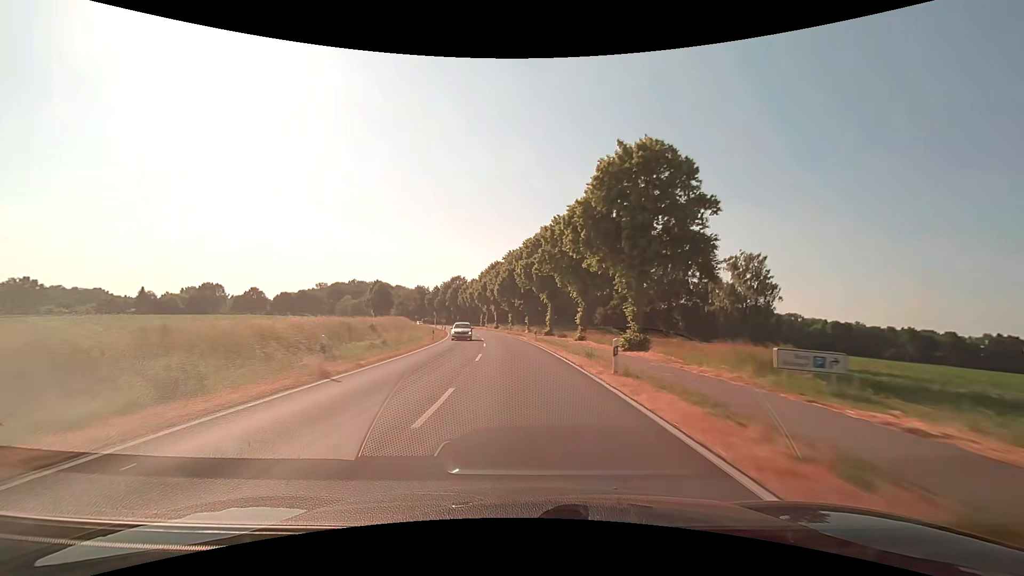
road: secondary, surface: asphalt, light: Day
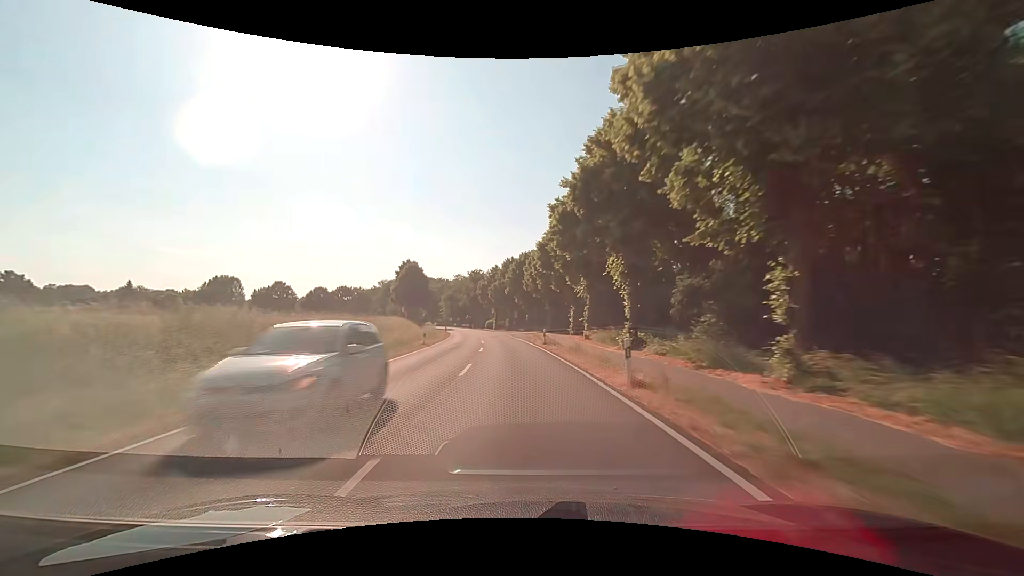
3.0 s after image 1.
(-6.9, +77.4) m; -10°
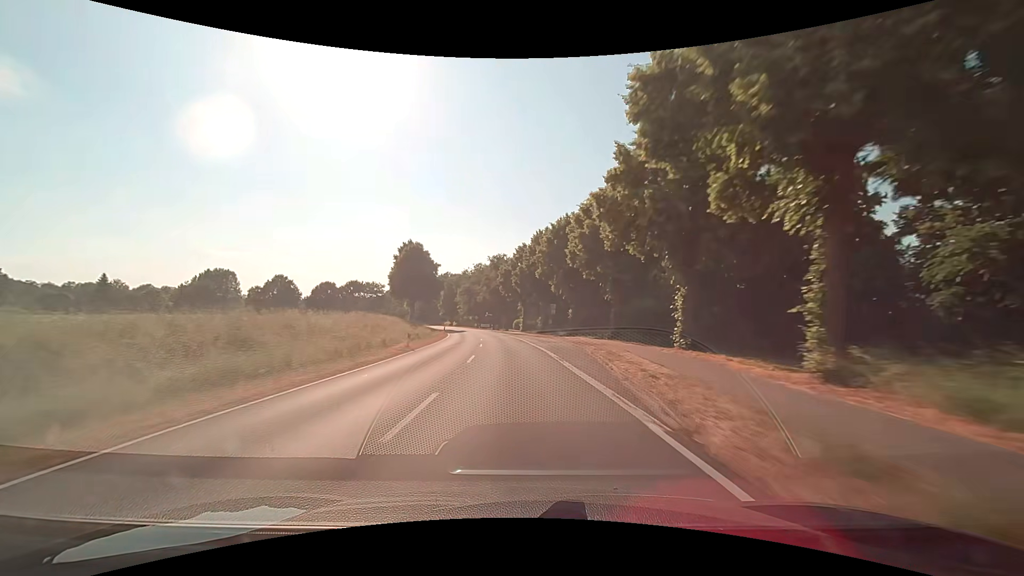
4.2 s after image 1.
(-1.0, +31.4) m; -4°
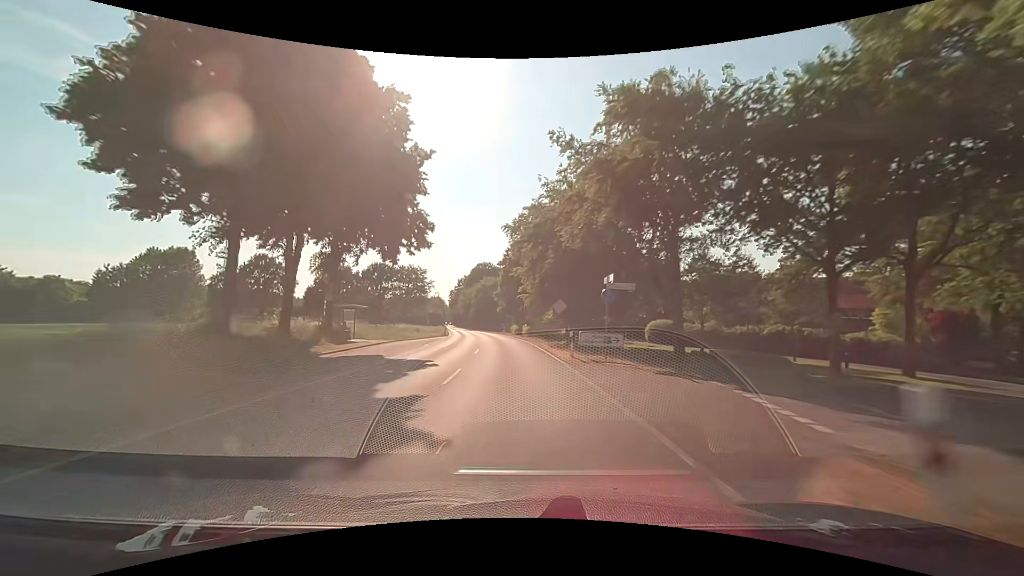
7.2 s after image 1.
(-7.0, +78.4) m; -10°
(0, +10) (0, +20) (-1, +30) (-2, +40) (-3, +50) (-4, +60) (-5, +70) (-7, +80) (-8, +90) (-10, +99) m
